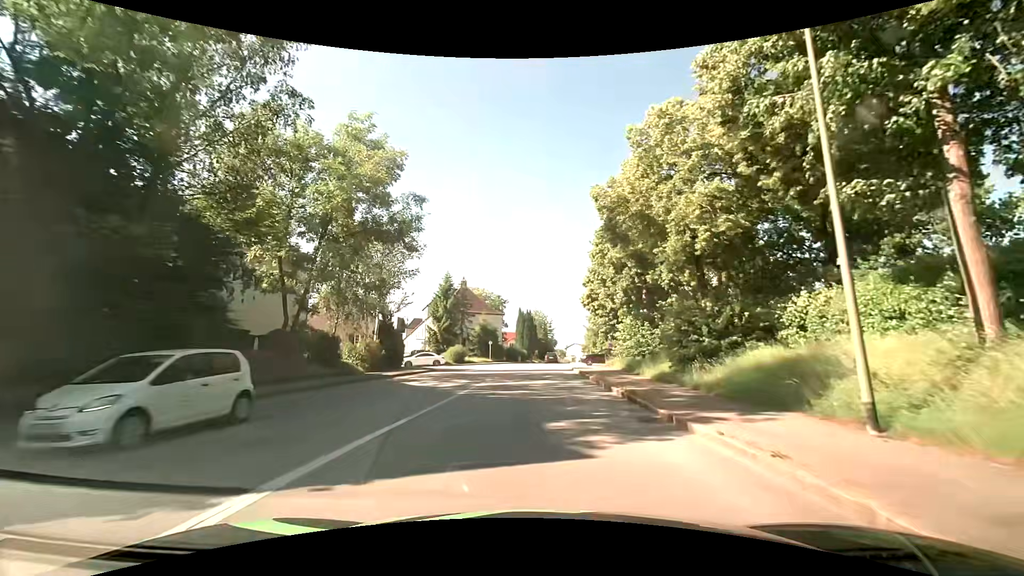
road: tertiary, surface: asphalt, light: Day
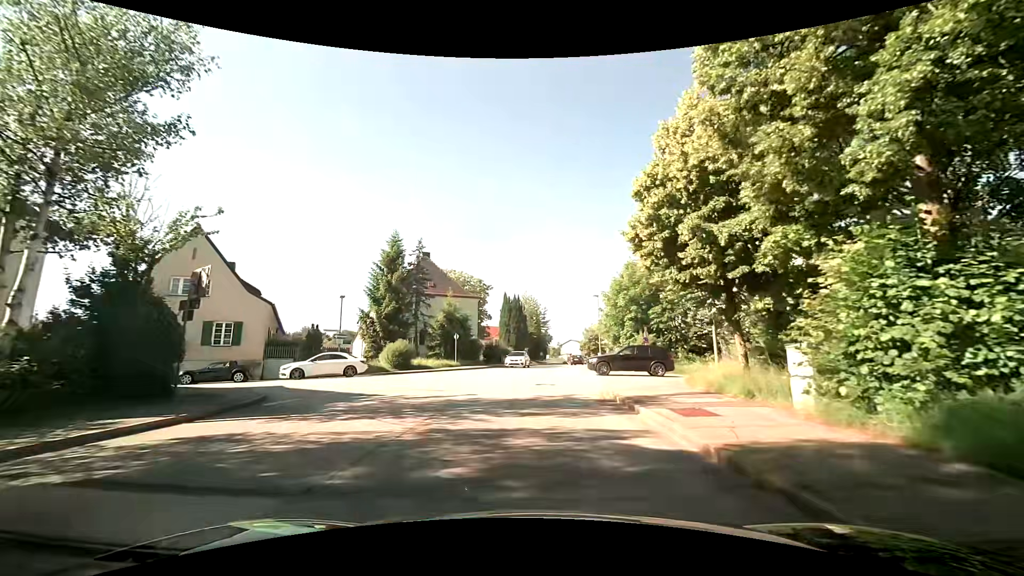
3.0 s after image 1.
(+0.4, +20.9) m; +2°
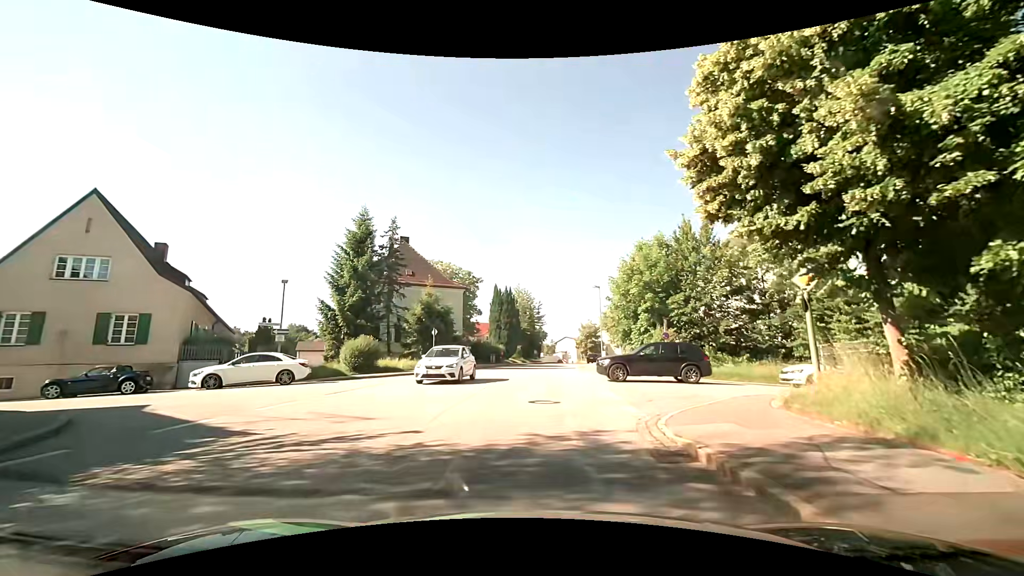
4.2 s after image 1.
(-0.1, +6.5) m; -1°
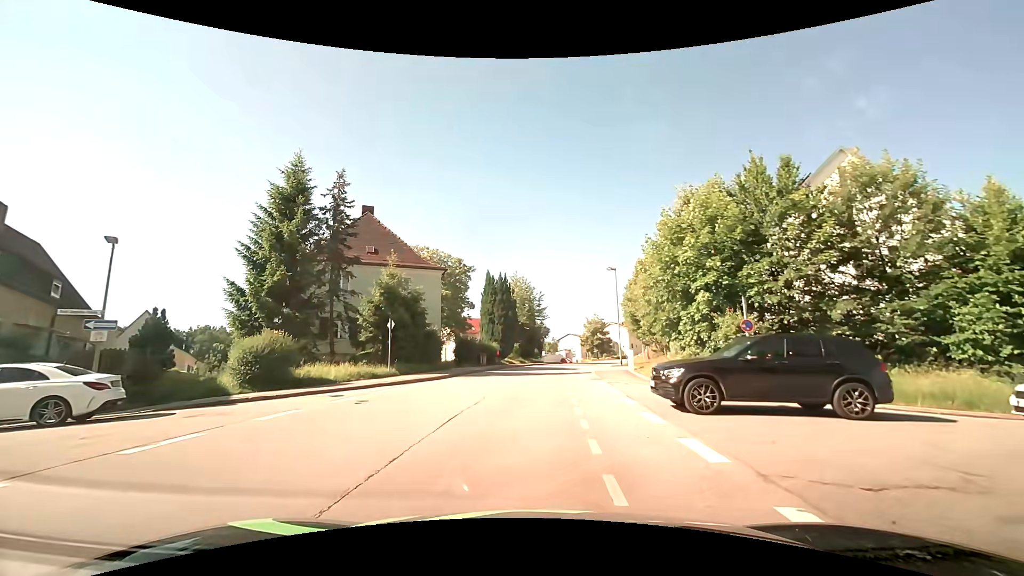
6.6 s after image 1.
(+0.2, +10.2) m; +1°
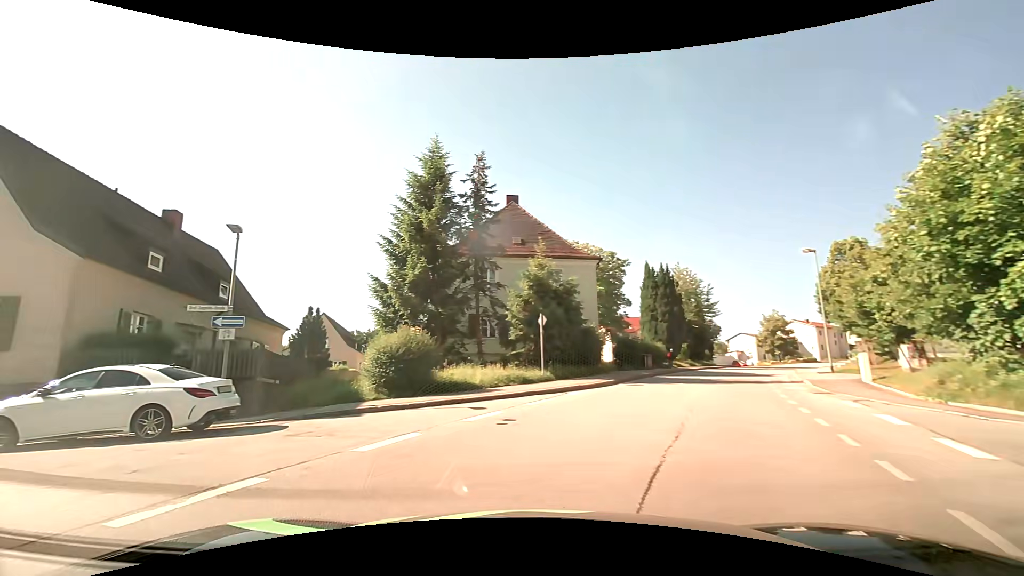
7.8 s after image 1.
(-0.5, +4.1) m; -16°
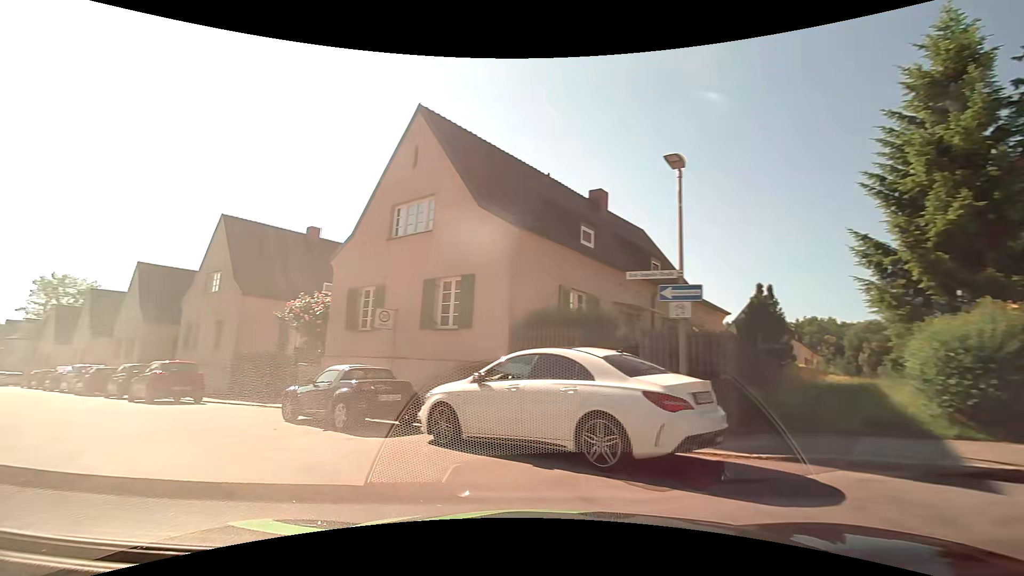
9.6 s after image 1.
(-2.2, +5.1) m; -47°
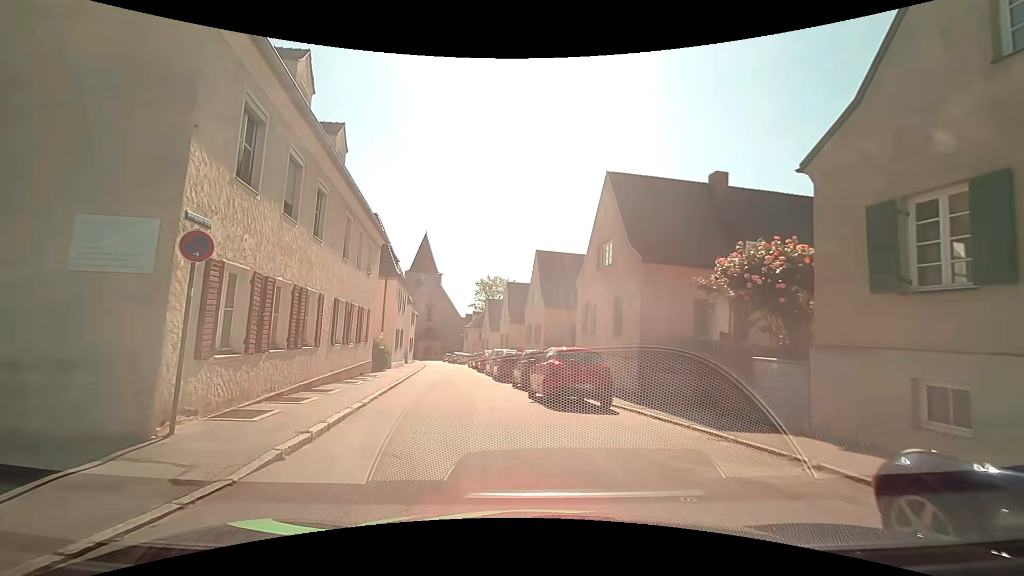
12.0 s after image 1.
(-3.6, +7.6) m; -43°
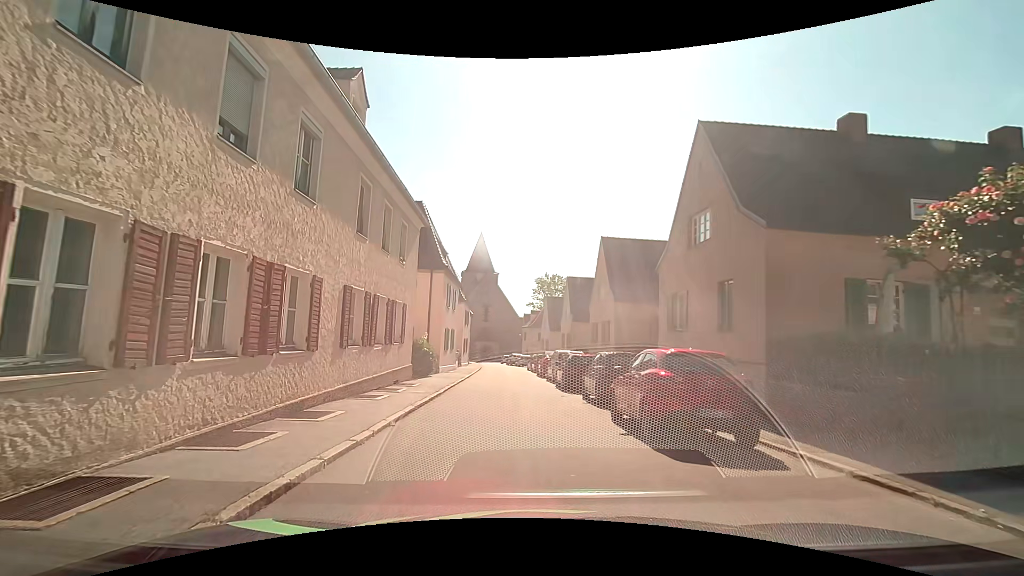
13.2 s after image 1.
(-0.1, +4.4) m; -6°
